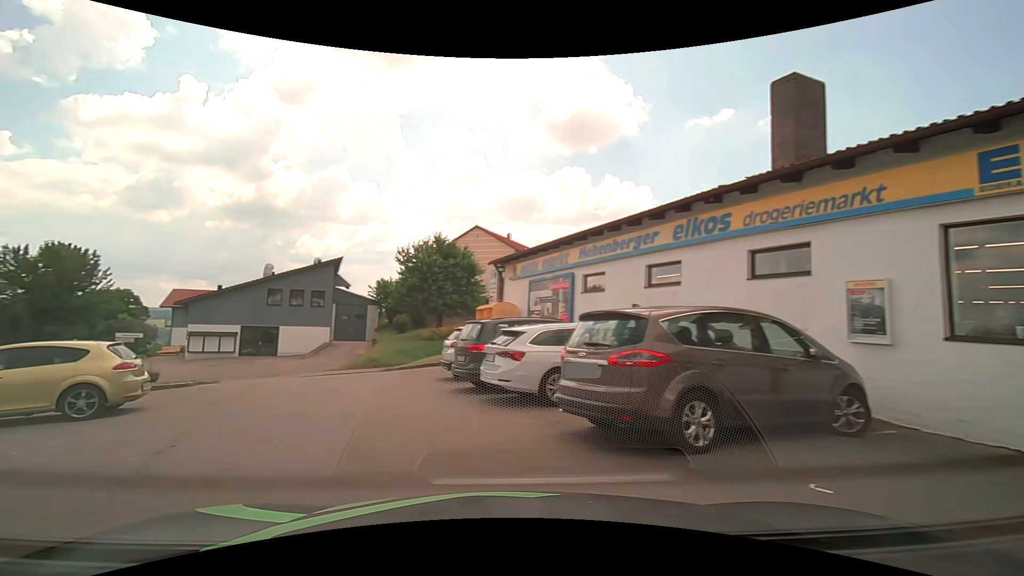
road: secondary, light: Day
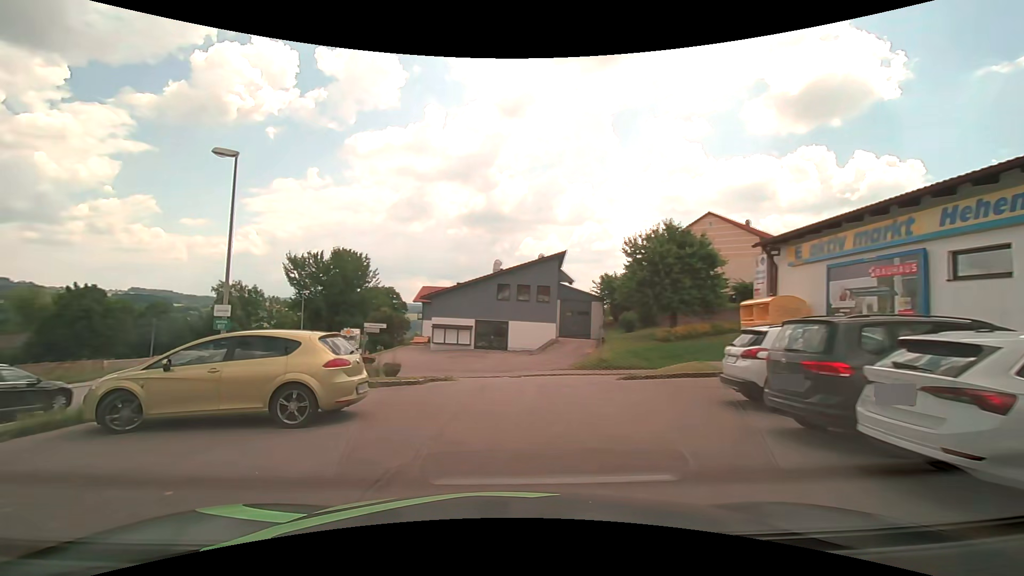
(-1.1, +3.9) m; -27°
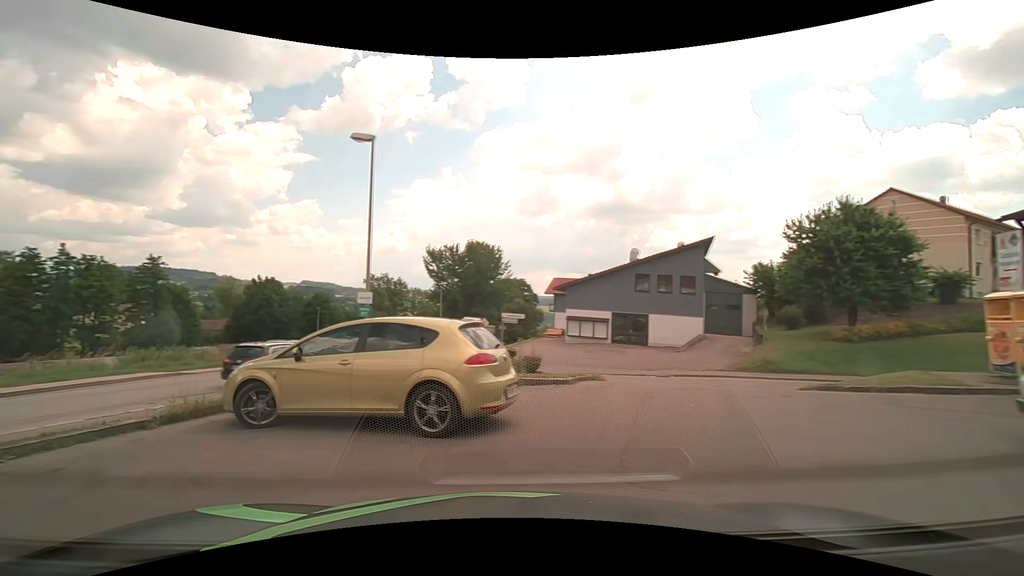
(-0.3, +2.0) m; -15°
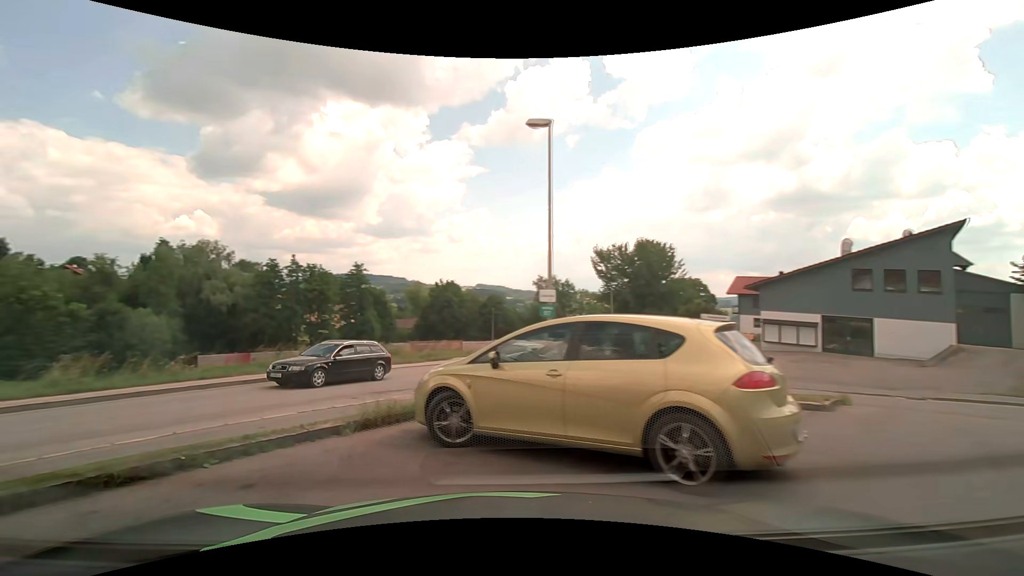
(-0.3, +1.9) m; -17°
